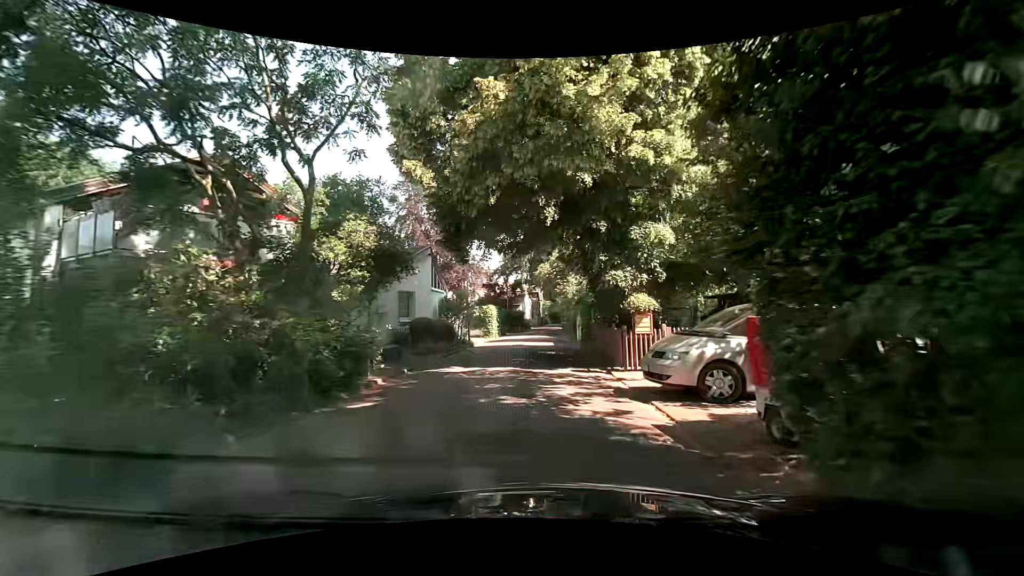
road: residential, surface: asphalt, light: Day
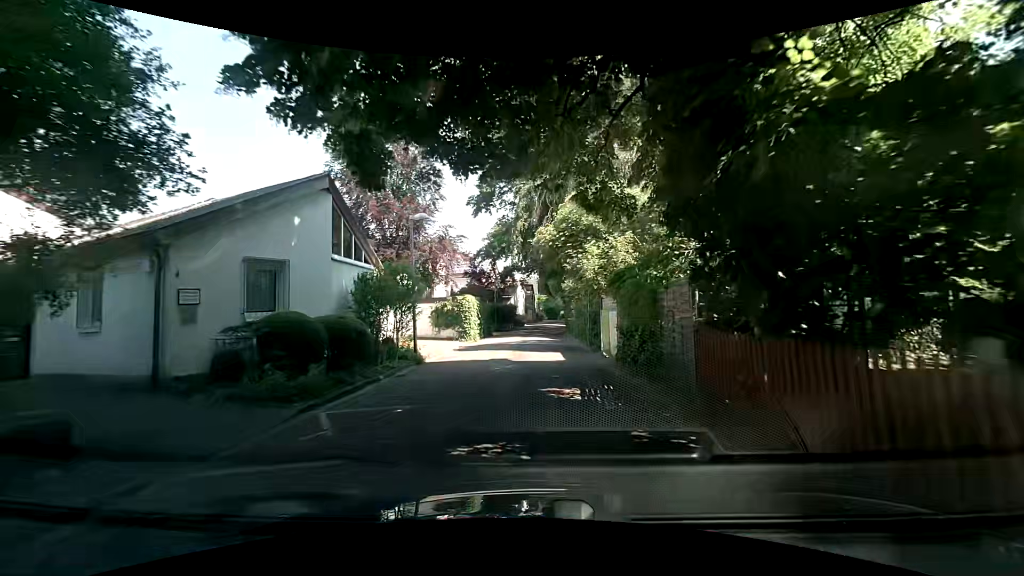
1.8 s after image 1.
(0.0, +11.9) m; -1°
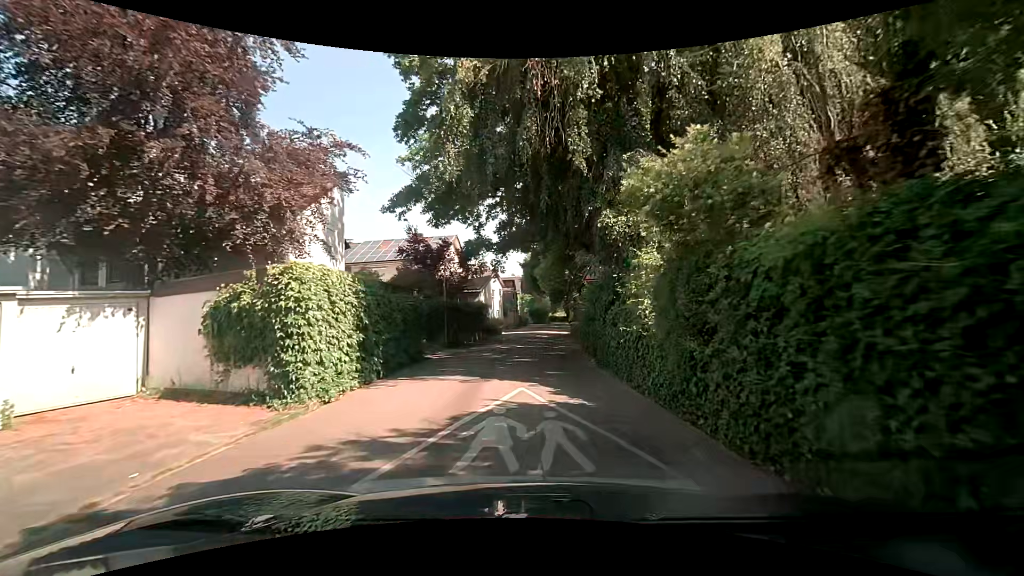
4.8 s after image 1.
(+0.9, +20.1) m; +4°
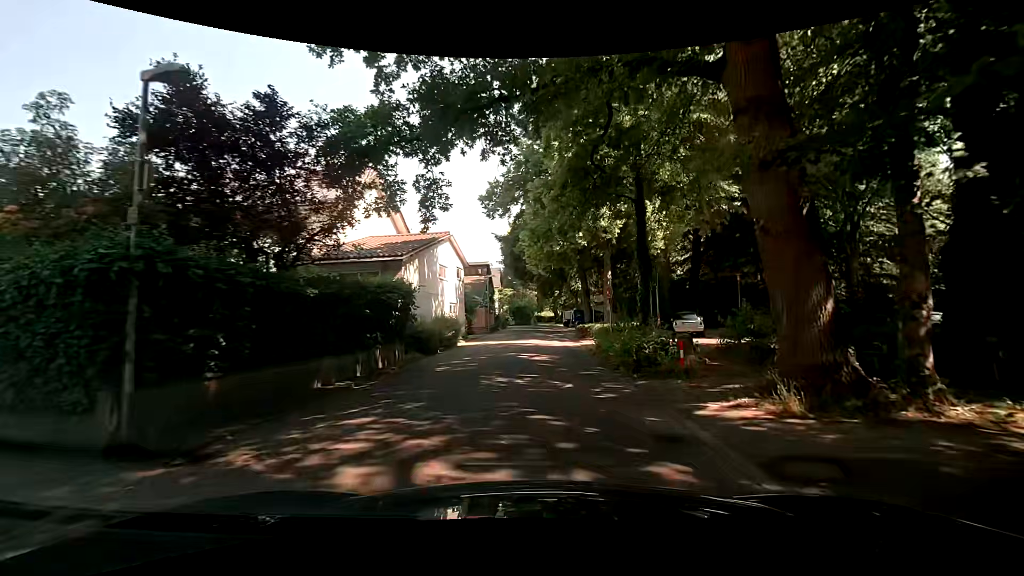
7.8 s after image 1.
(-0.2, +20.3) m; +3°
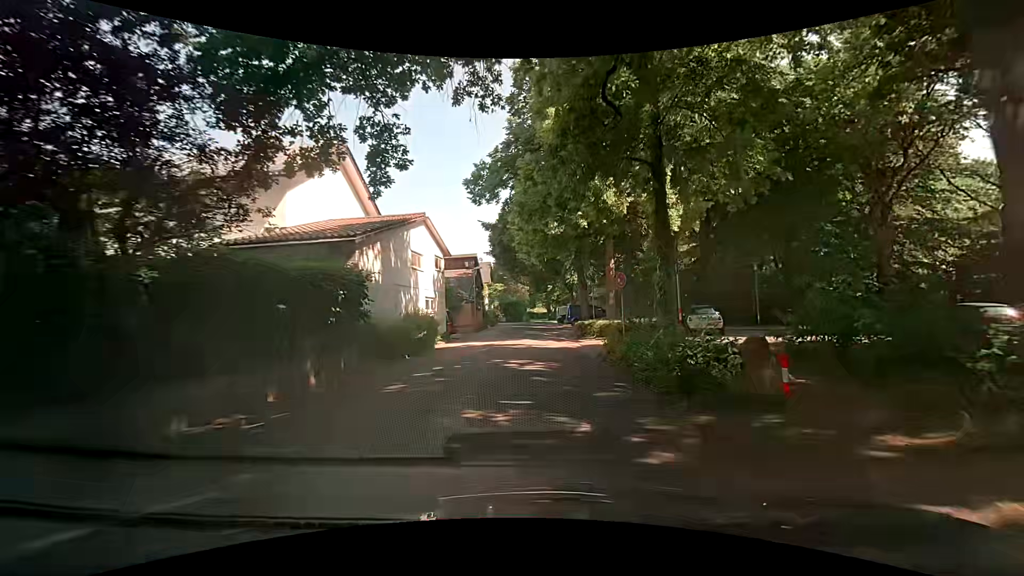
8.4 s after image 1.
(0.0, +4.0) m; 0°
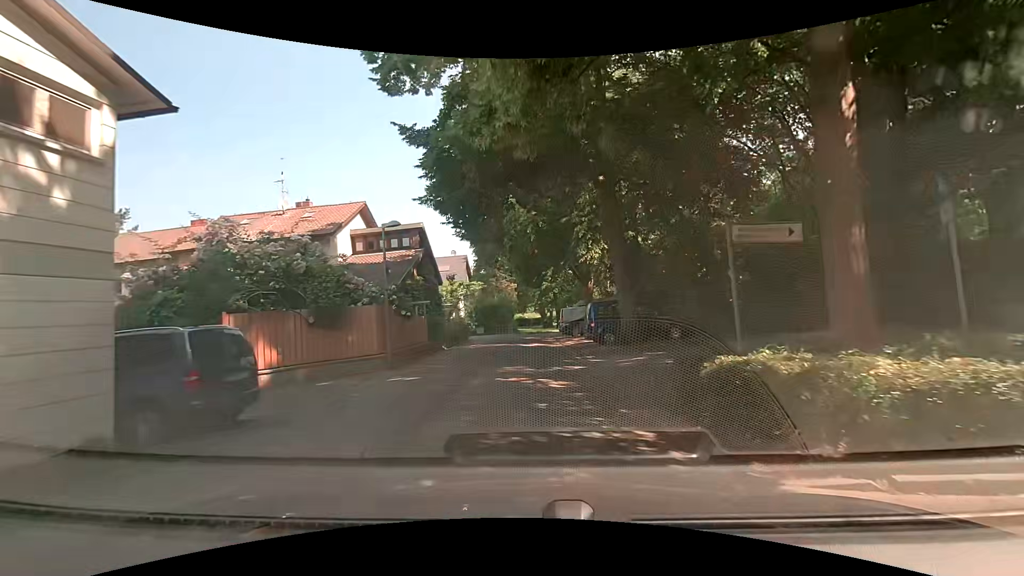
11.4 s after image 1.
(+0.1, +20.1) m; +2°
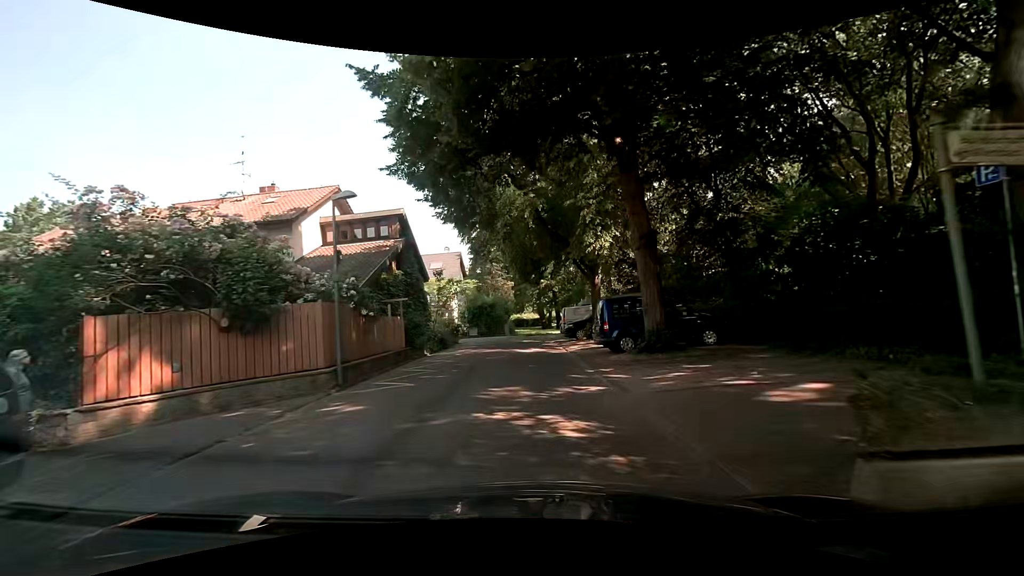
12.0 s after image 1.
(-0.1, +3.9) m; -2°
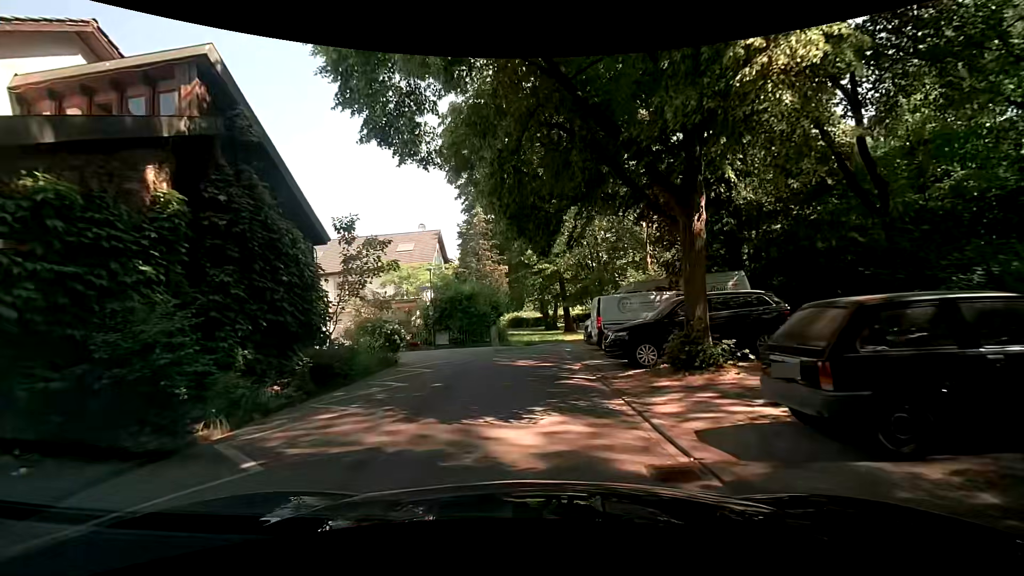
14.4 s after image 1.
(+0.3, +15.0) m; +2°
